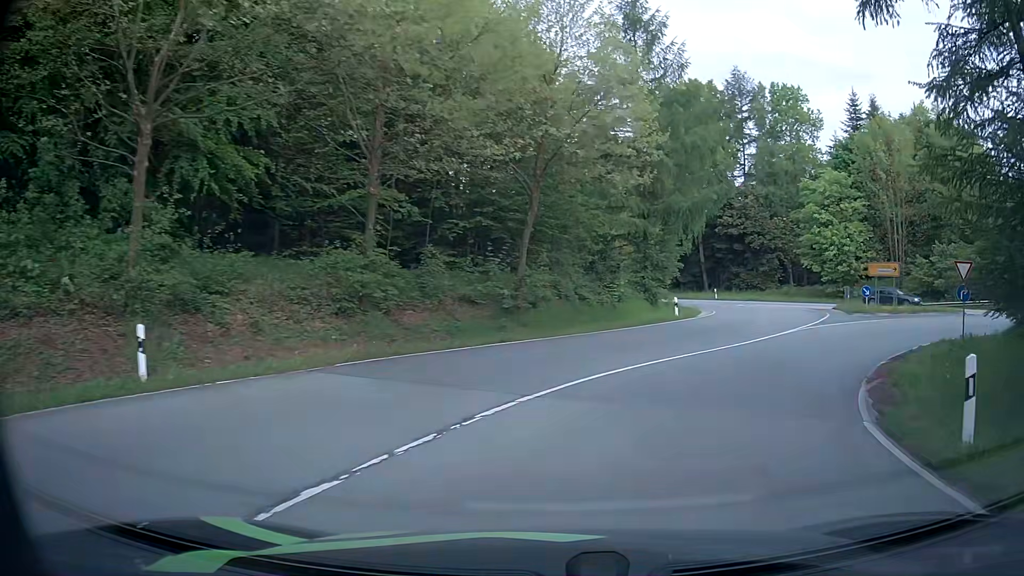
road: primary_link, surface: asphalt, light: Day
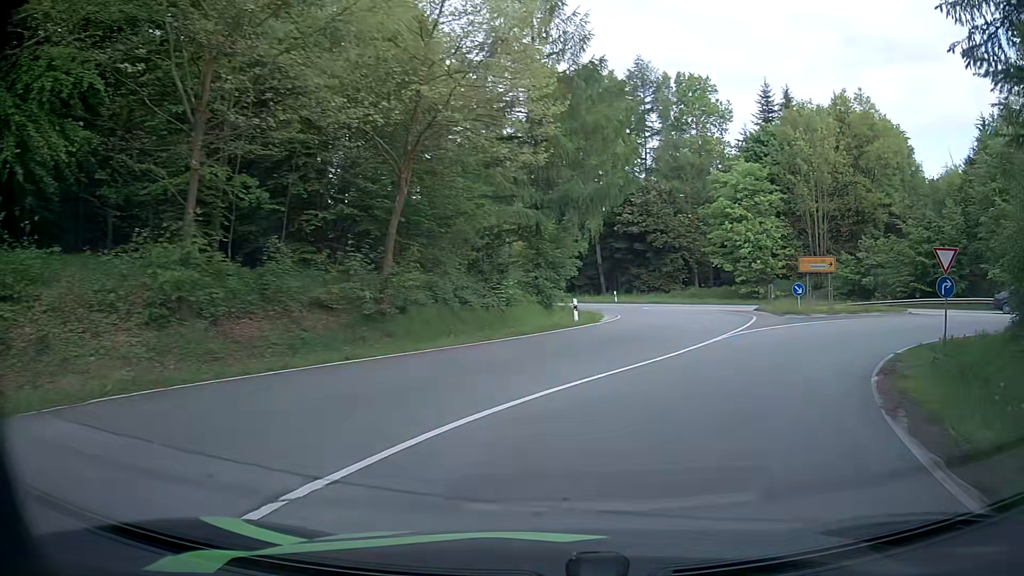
(+0.4, +5.1) m; +9°
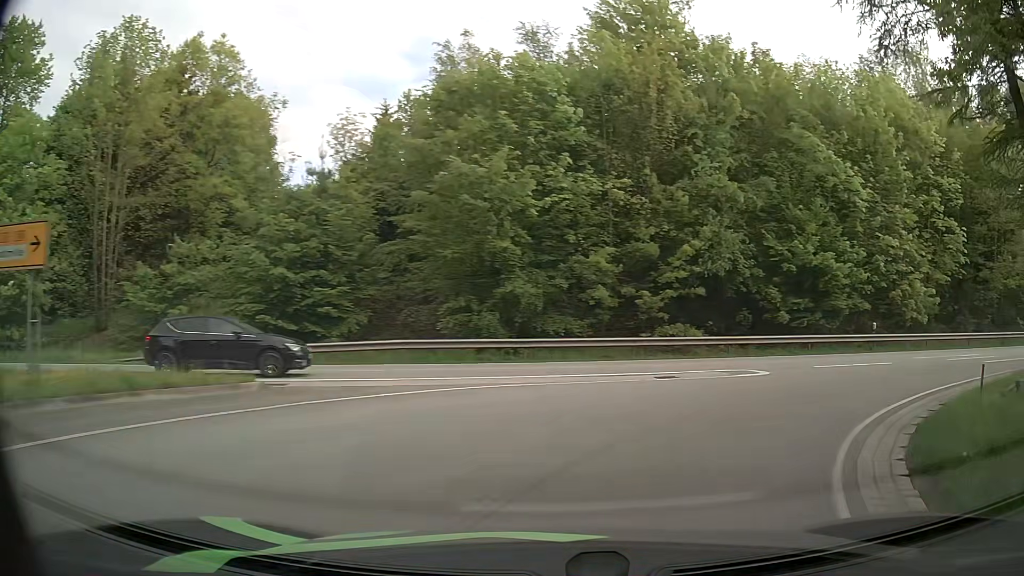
(+9.9, +20.2) m; +57°
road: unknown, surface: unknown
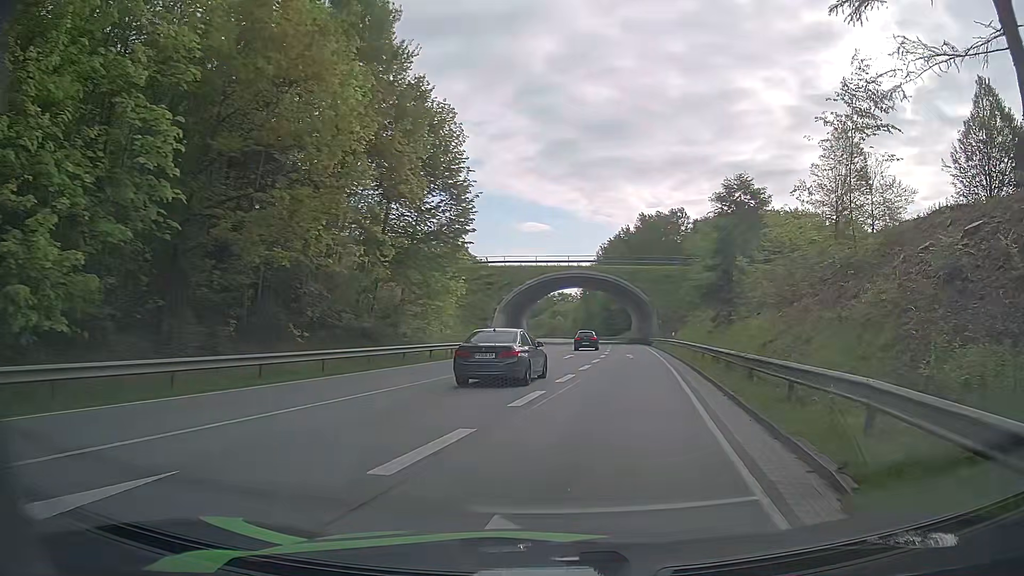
(+12.4, +17.6) m; +63°
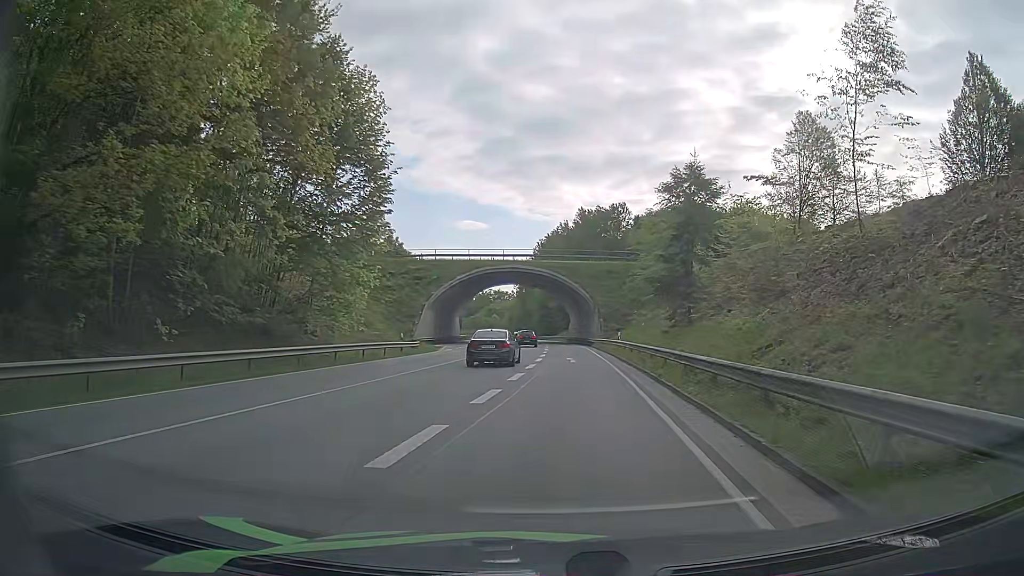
(+0.4, +5.7) m; +7°
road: primary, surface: asphalt
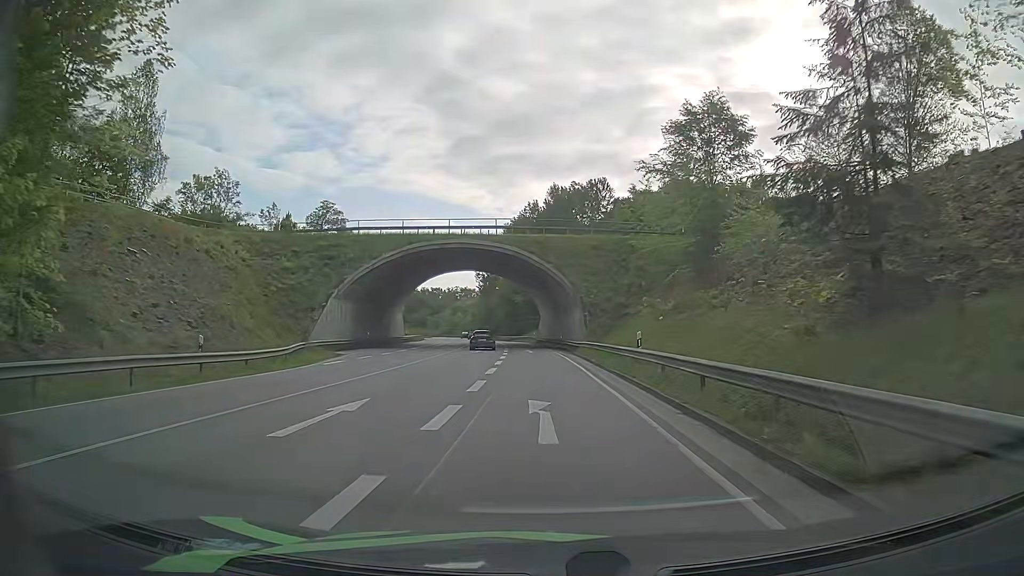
(+0.4, +22.0) m; +2°
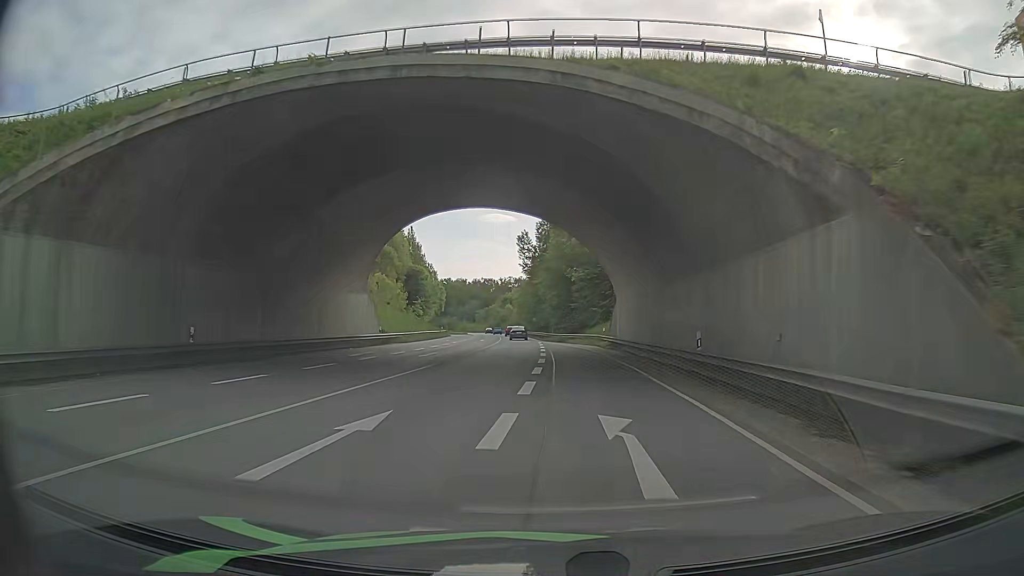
(-1.6, +38.3) m; -5°
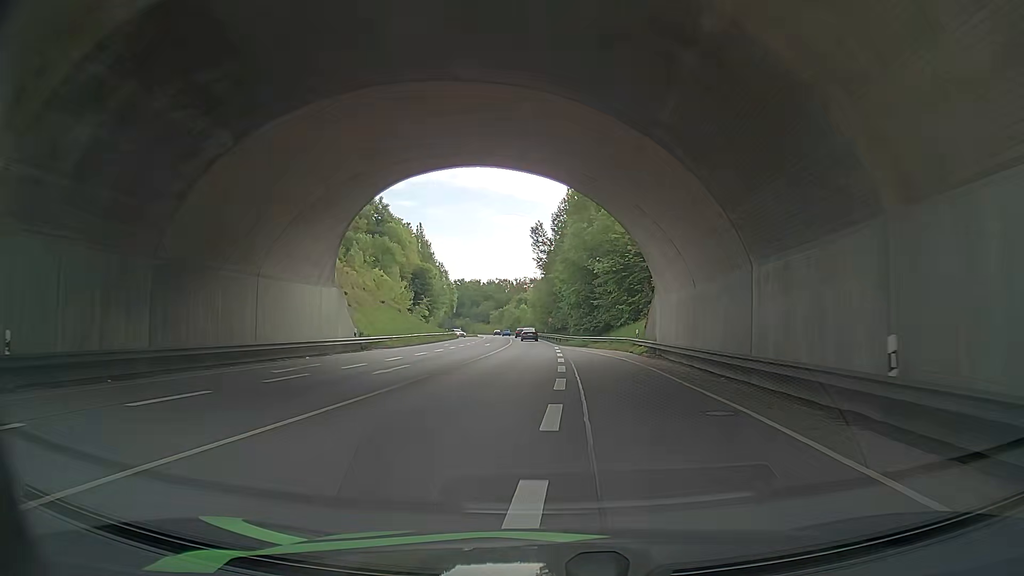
(-0.2, +10.7) m; -1°
(0, +10) (0, +20) (-1, +30) (-1, +40) (-1, +50) (-2, +60) (-2, +70) (-3, +80) (-3, +90) (-4, +100) m
